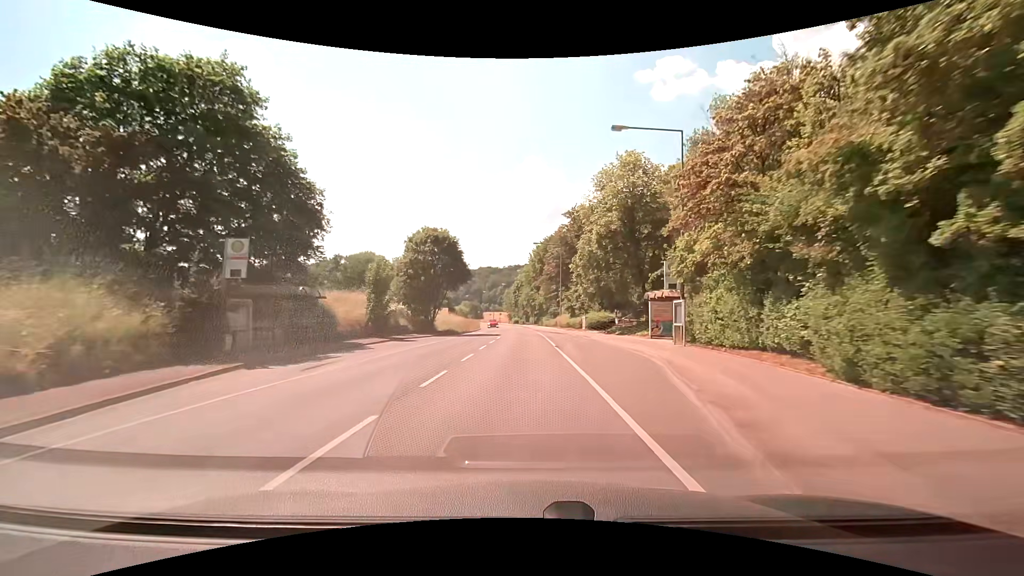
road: tertiary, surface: asphalt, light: Day
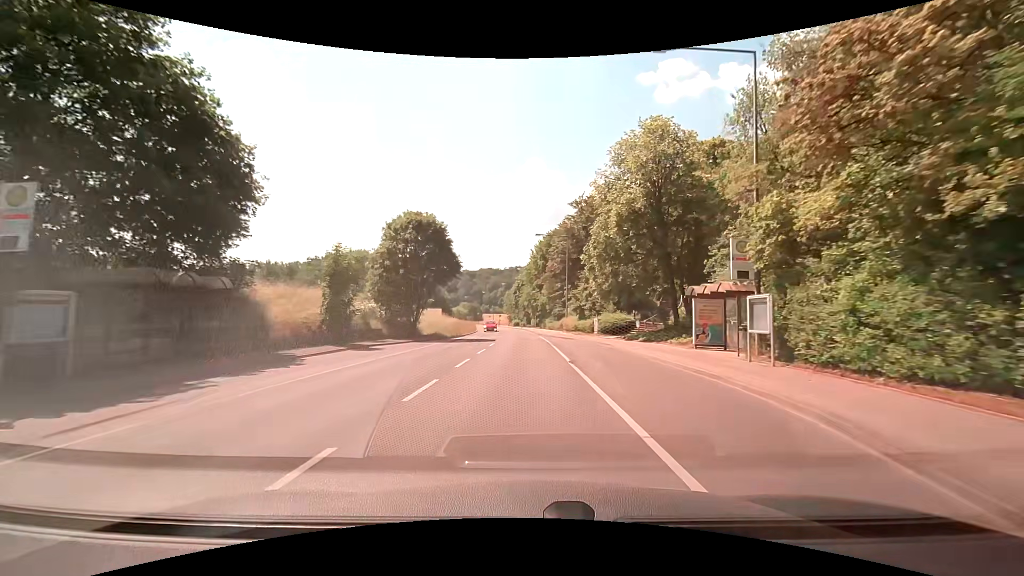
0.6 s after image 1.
(0.0, +7.7) m; 0°
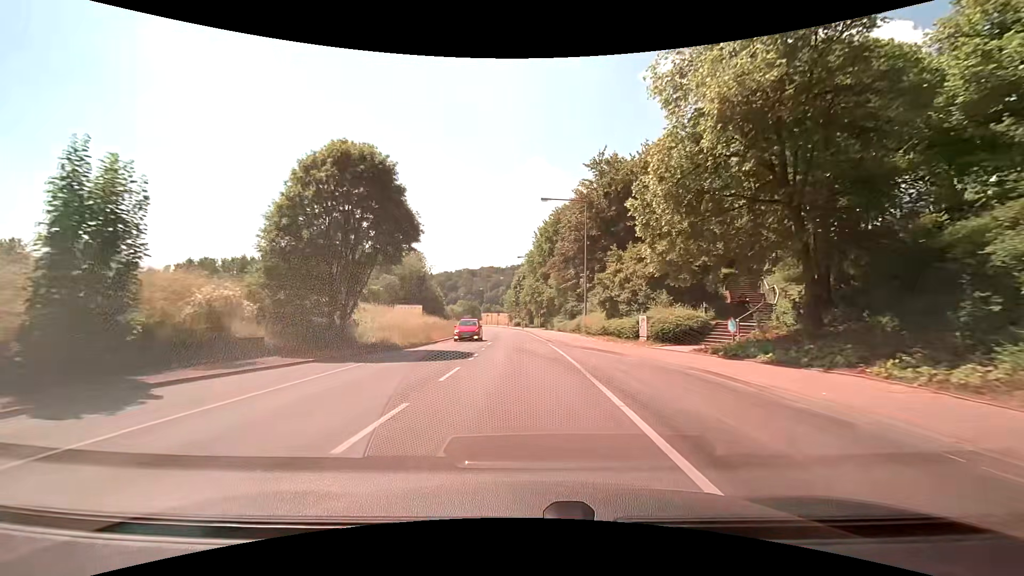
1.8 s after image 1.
(0.0, +15.7) m; 0°
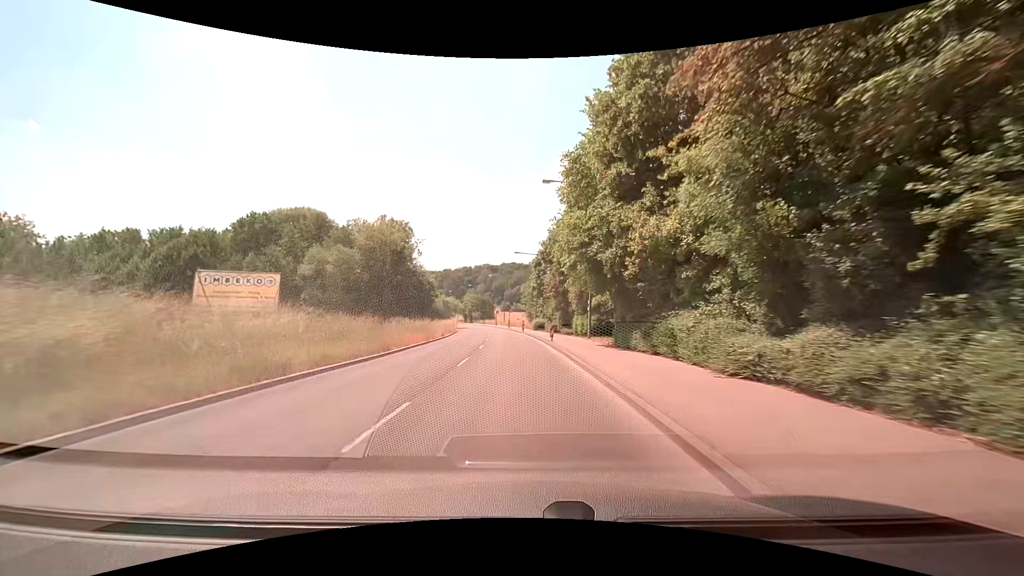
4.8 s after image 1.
(-0.7, +39.9) m; -3°
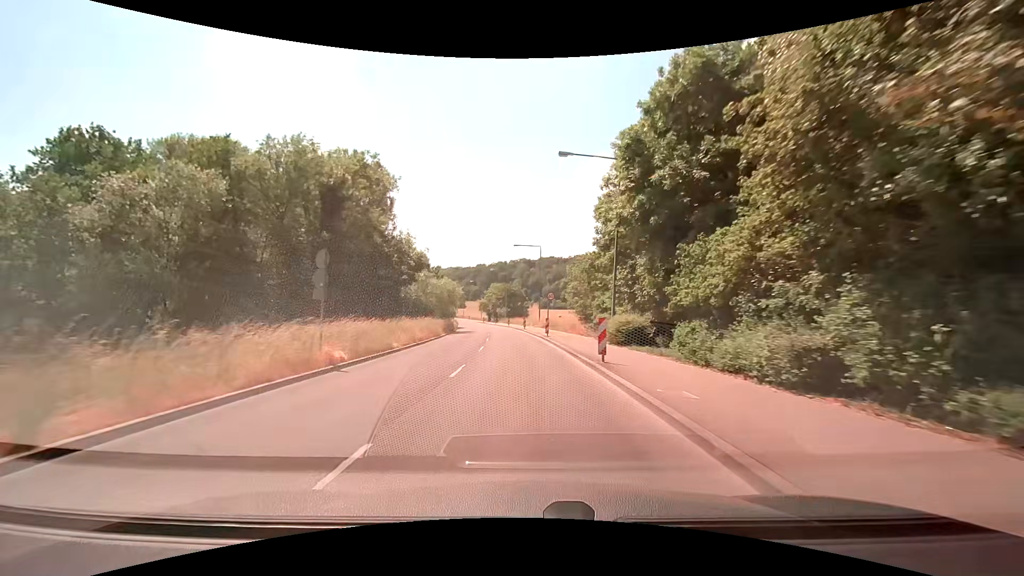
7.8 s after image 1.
(-1.5, +40.1) m; -4°
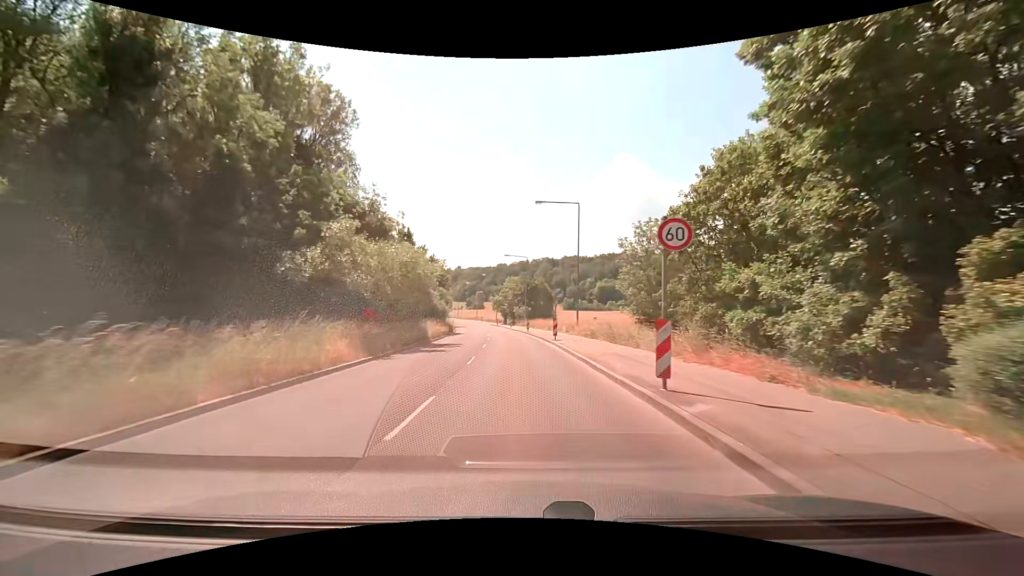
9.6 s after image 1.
(-0.7, +24.6) m; -3°
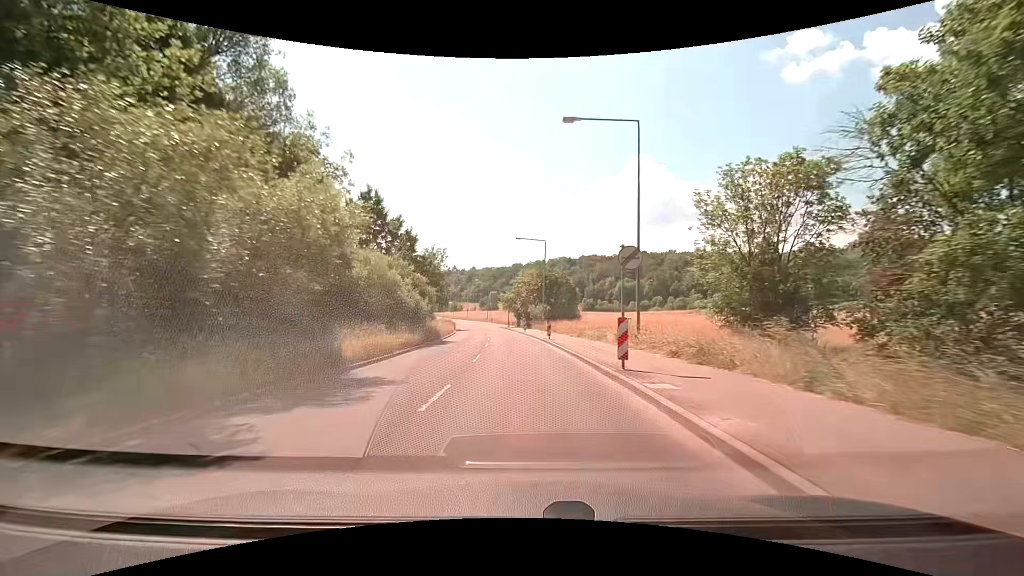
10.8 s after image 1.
(-0.2, +16.7) m; -2°
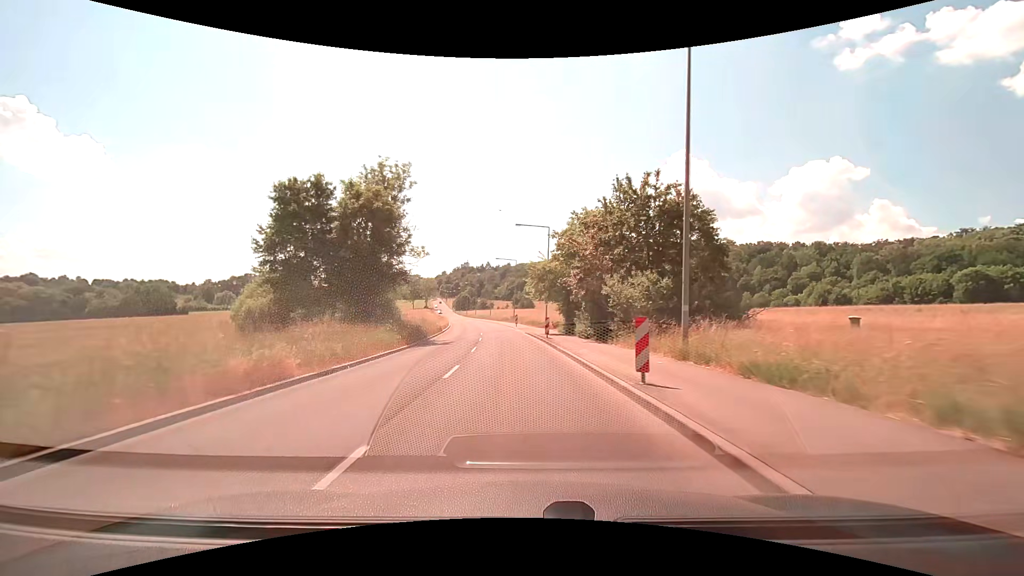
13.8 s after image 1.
(-1.4, +42.8) m; -4°
(0, +10) (0, +20) (-1, +30) (-2, +40) (-3, +50) (-4, +60) (-5, +70) (-7, +80) (-9, +89) (-10, +99) m
